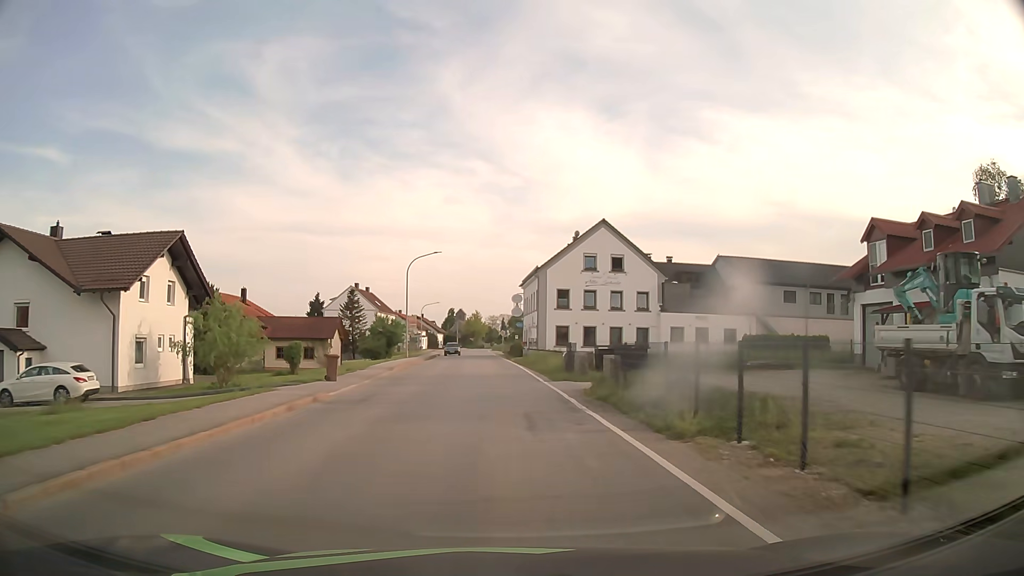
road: secondary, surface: asphalt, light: Day
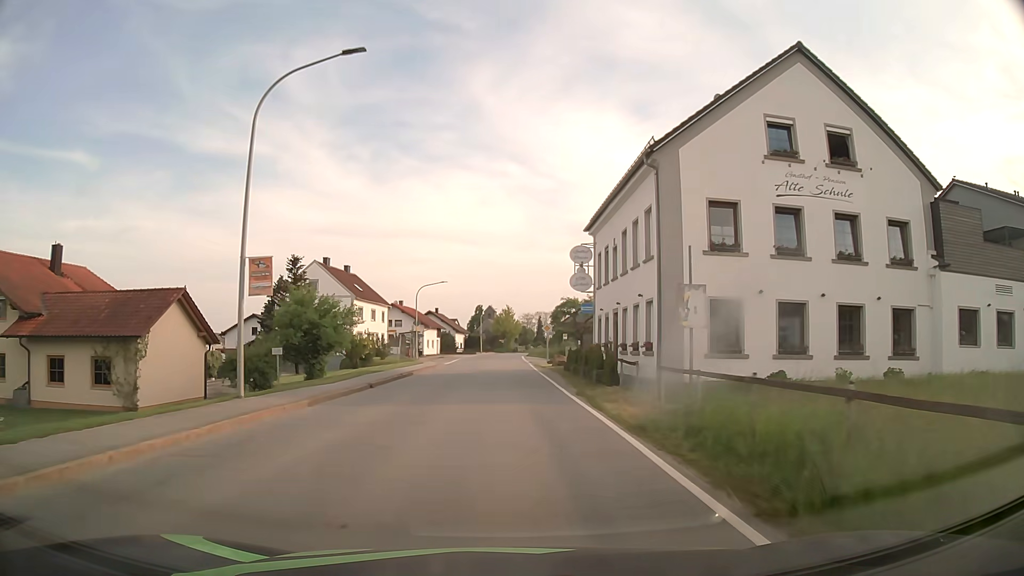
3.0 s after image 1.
(-0.9, +37.6) m; -3°
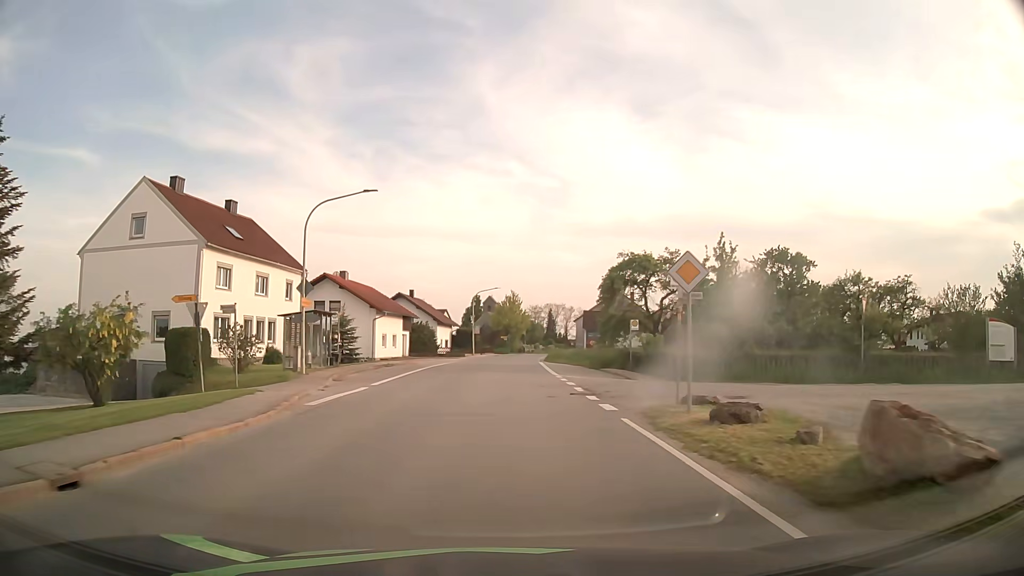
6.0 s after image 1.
(-0.6, +37.9) m; 0°
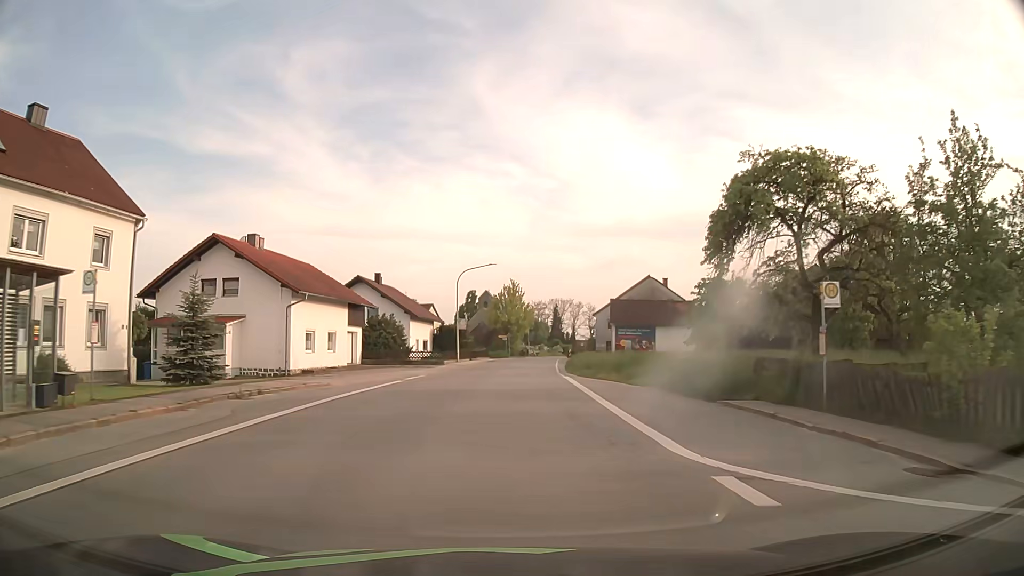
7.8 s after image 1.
(0.0, +22.8) m; 0°
(0, +10) (0, +20) (0, +30) (+1, +40) (+2, +50) (+2, +60) (+3, +70) (+4, +80) (+5, +90) (+8, +100) m
